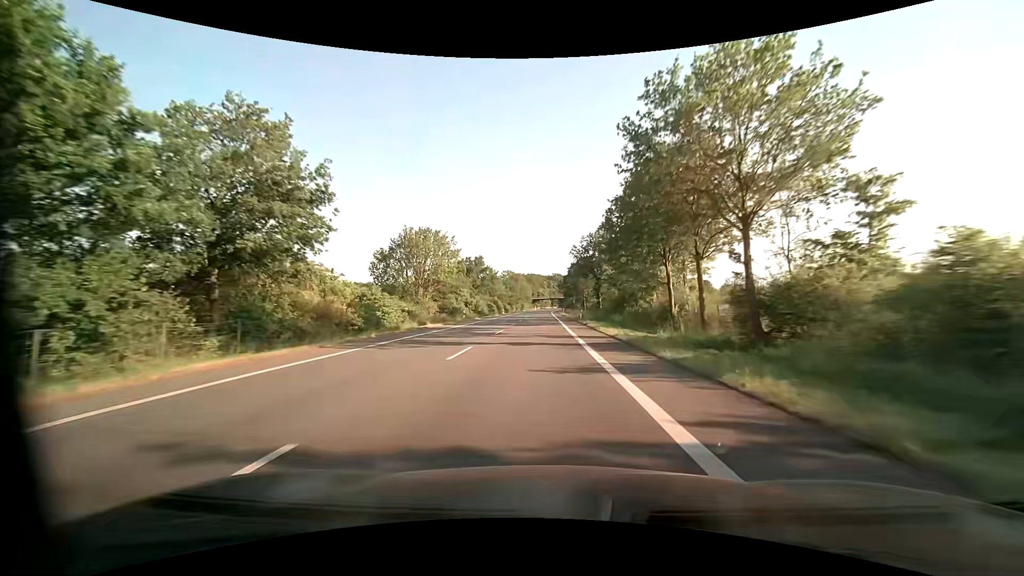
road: primary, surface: asphalt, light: Day
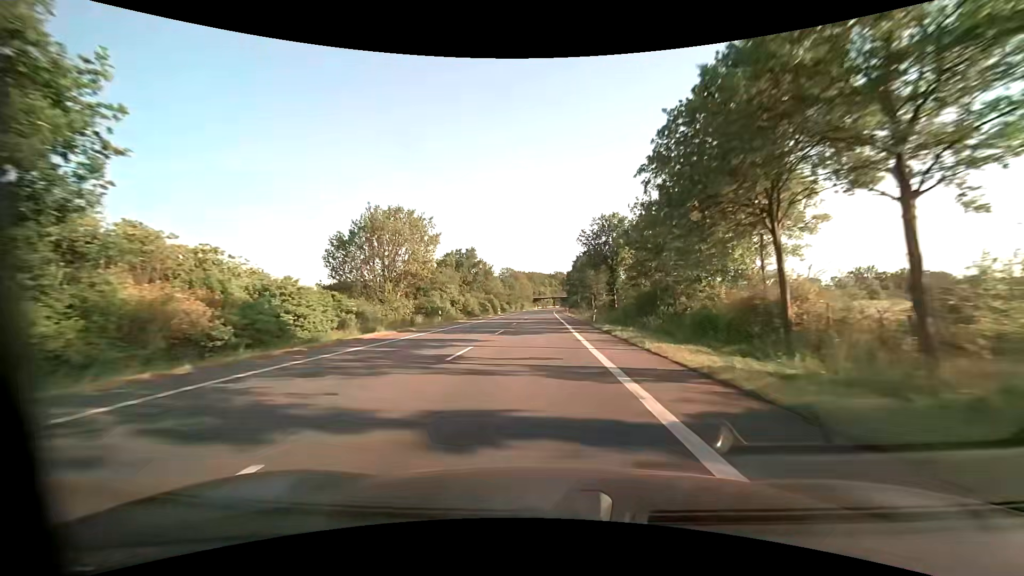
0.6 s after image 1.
(-0.1, +12.8) m; 0°
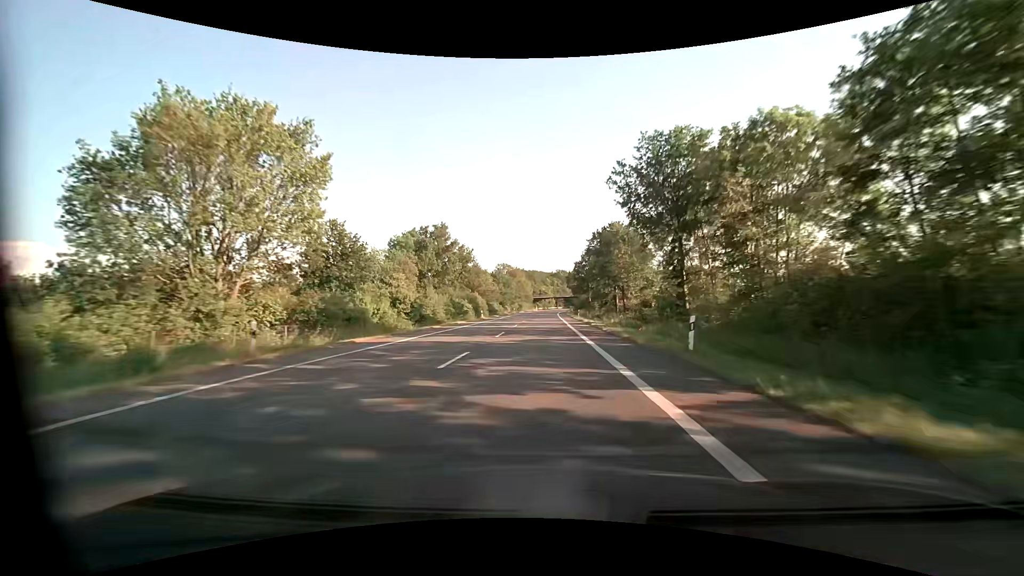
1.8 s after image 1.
(-0.1, +26.0) m; 0°
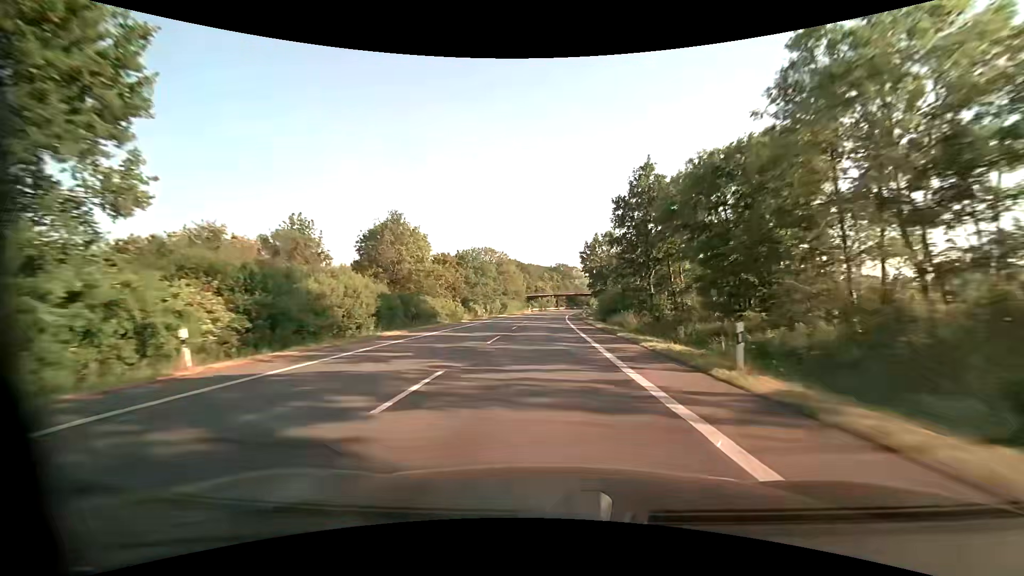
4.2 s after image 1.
(+0.1, +53.2) m; 0°
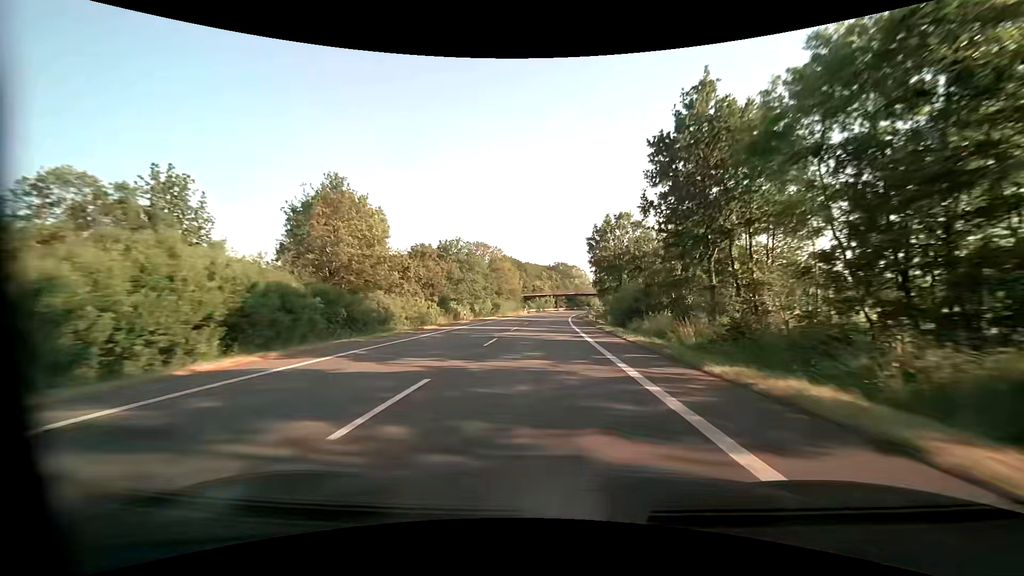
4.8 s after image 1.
(+0.1, +13.6) m; 0°
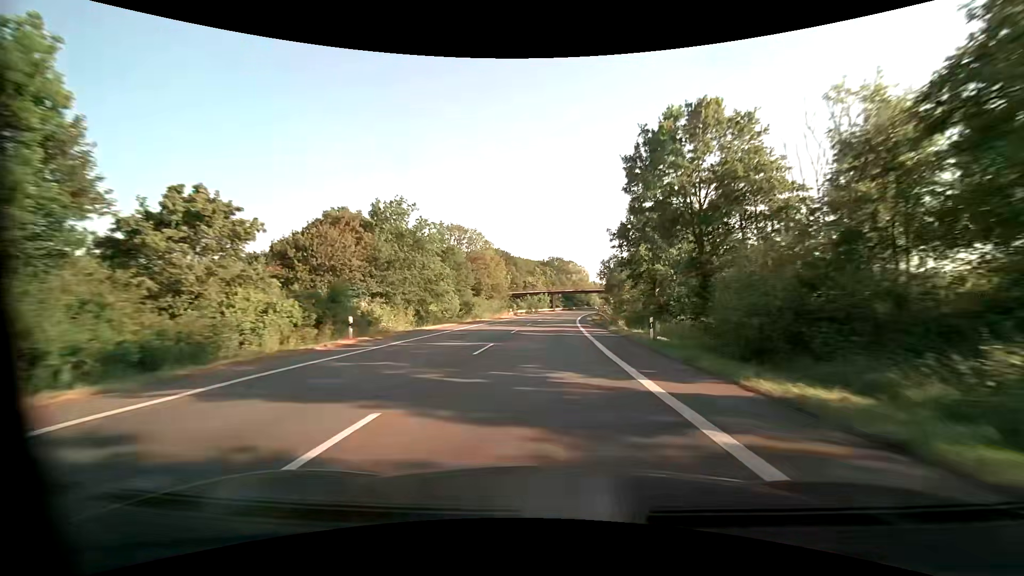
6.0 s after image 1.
(+0.3, +27.4) m; +1°
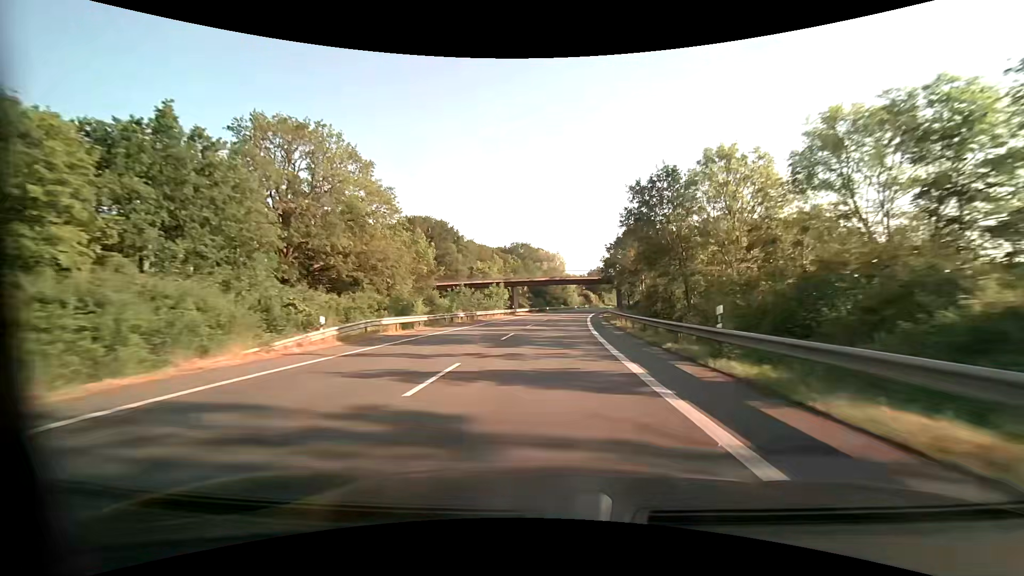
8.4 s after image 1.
(+1.9, +55.6) m; +4°
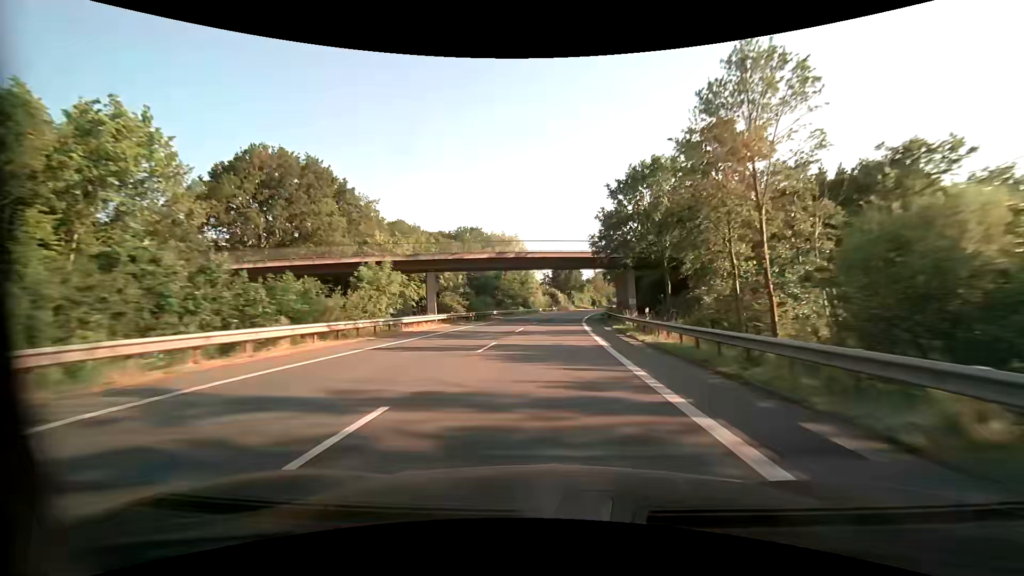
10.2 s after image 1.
(+1.6, +41.5) m; +4°
(0, +10) (0, +20) (+1, +30) (+1, +40) (+2, +50) (+3, +60) (+4, +70) (+5, +80) (+6, +90) (+8, +100) m
